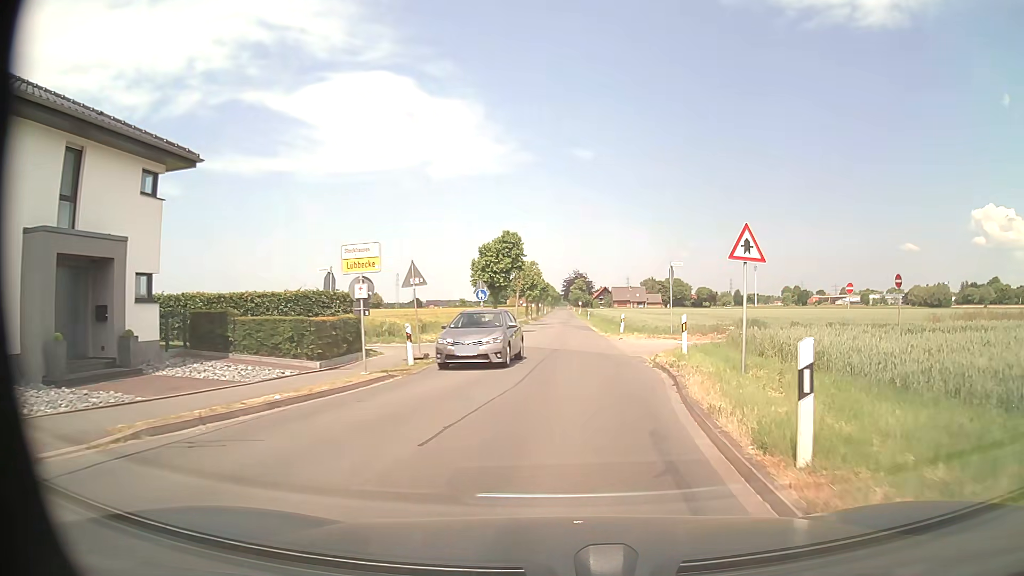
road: residential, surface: asphalt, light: Day
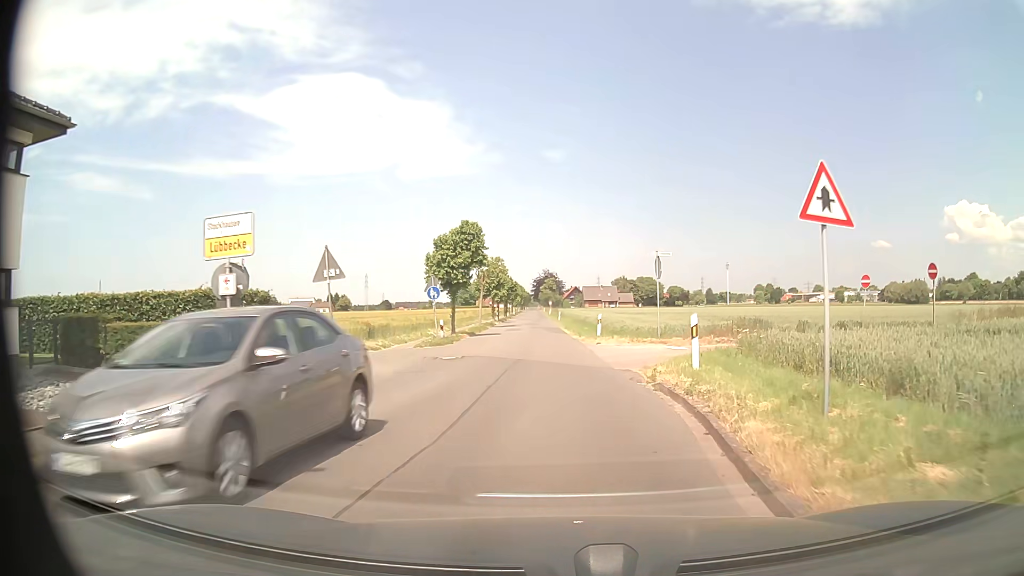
(+0.1, +5.2) m; +3°
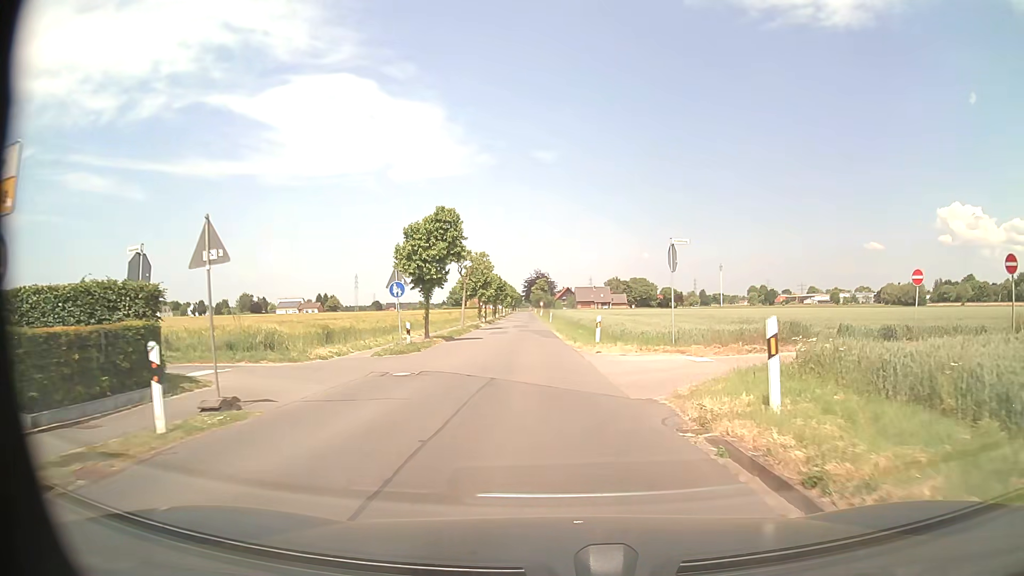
(0.0, +5.3) m; 0°
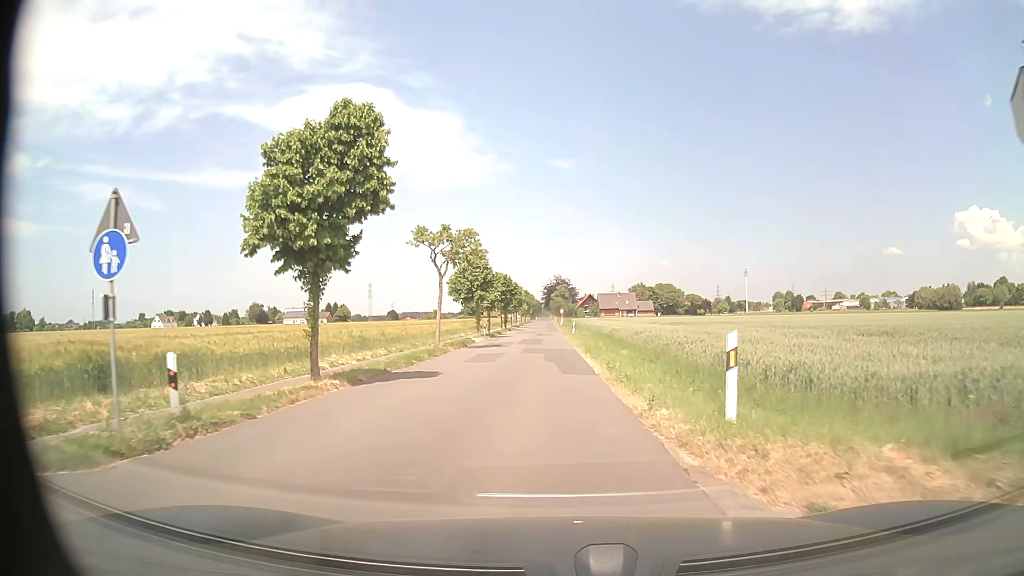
(-0.2, +17.5) m; -1°
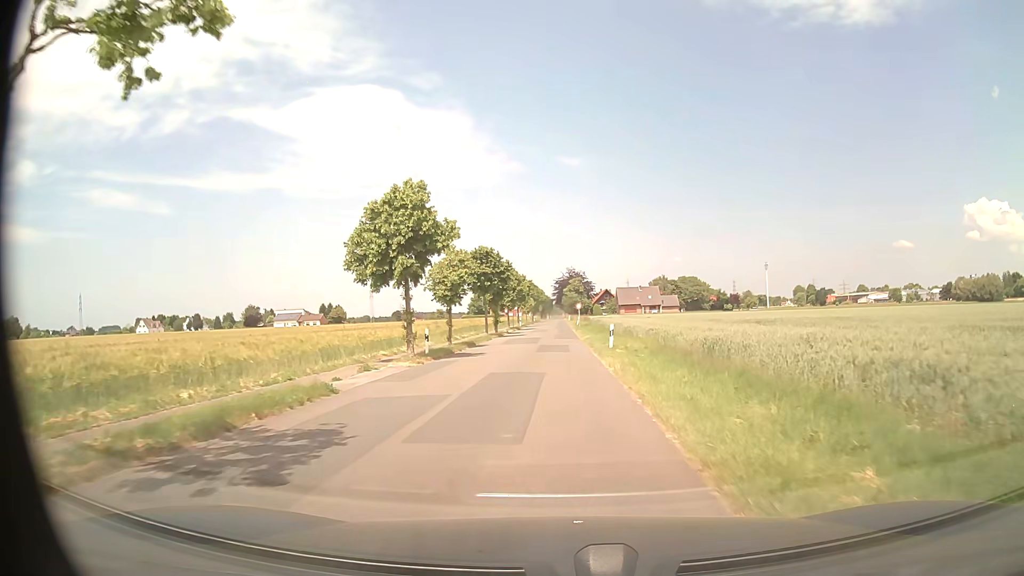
(-0.4, +27.7) m; -1°
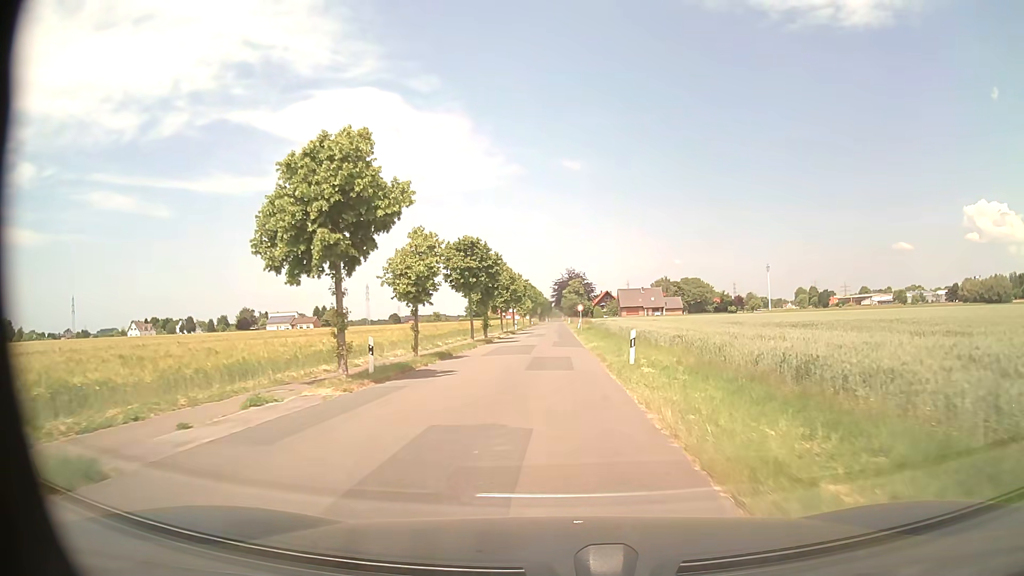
(0.0, +7.6) m; 0°
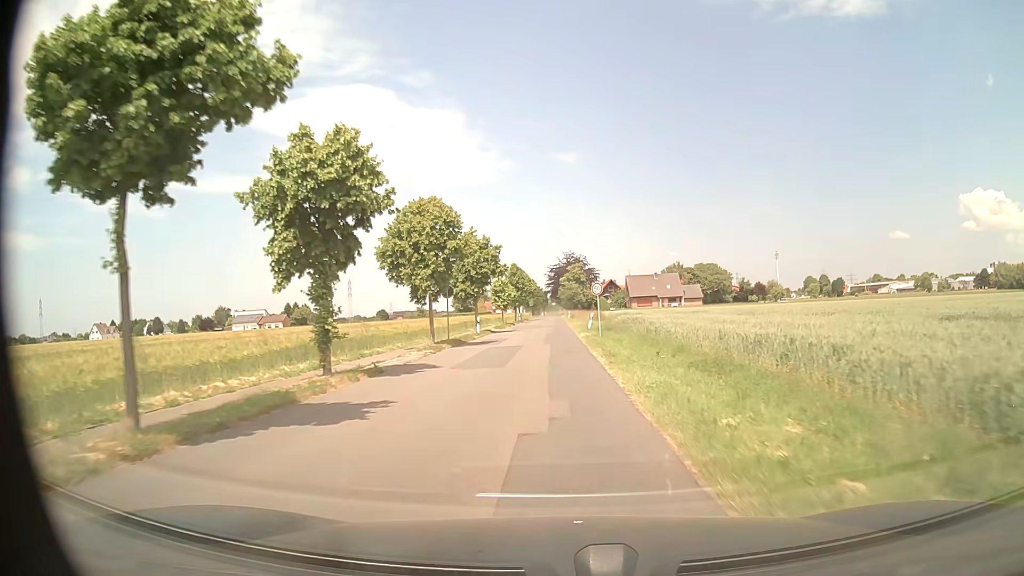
(+0.1, +33.0) m; 0°
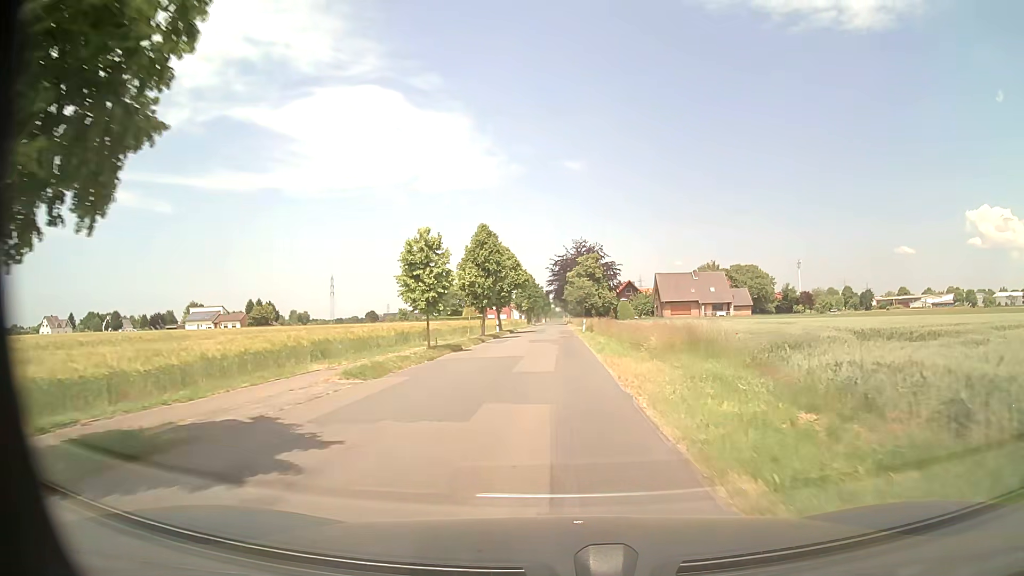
(-0.3, +41.6) m; -1°
